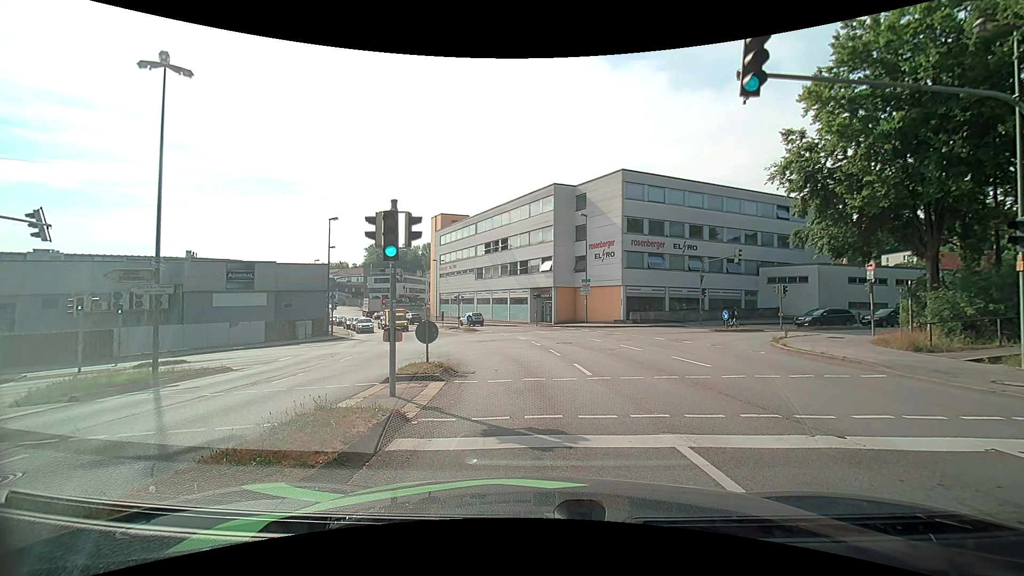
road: tertiary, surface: asphalt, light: Day
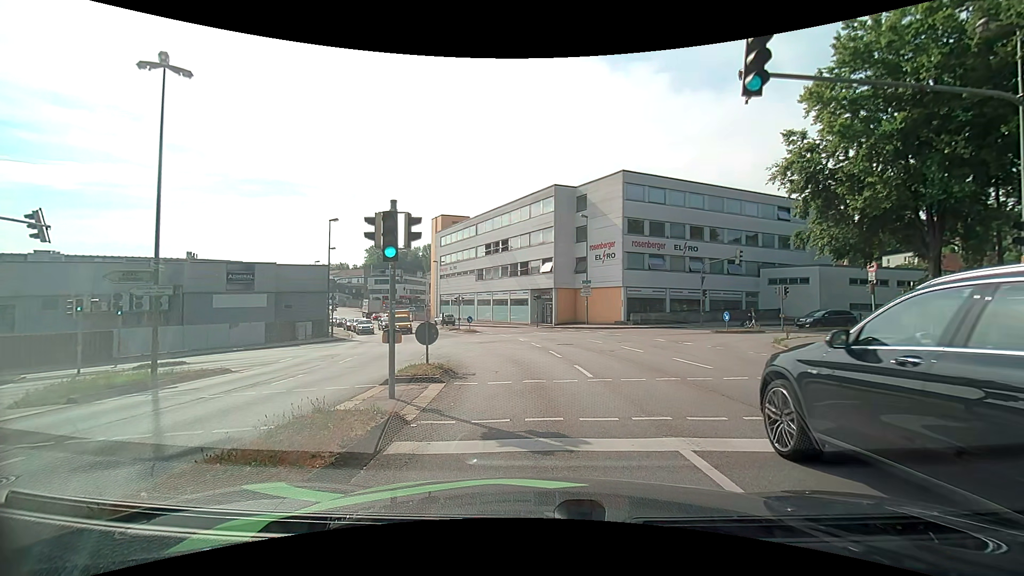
(0.0, 0.0) m; 0°
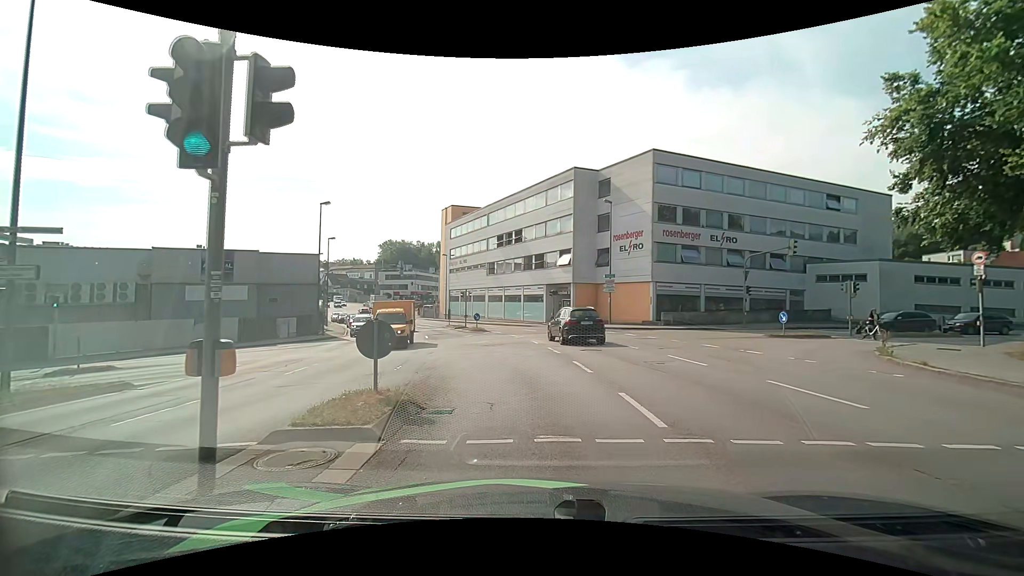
(-0.3, +5.4) m; -4°
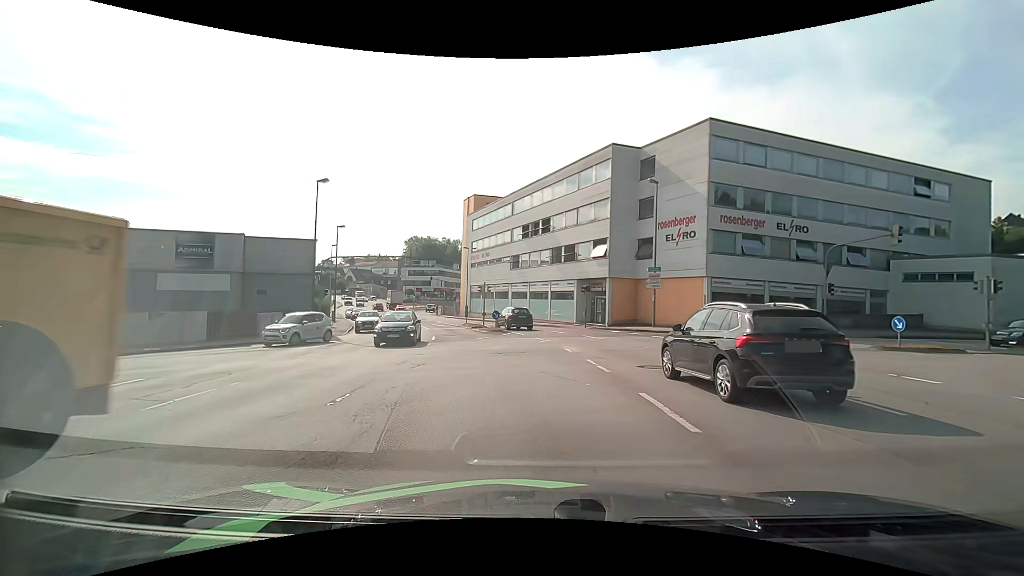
(-0.1, +6.0) m; -3°
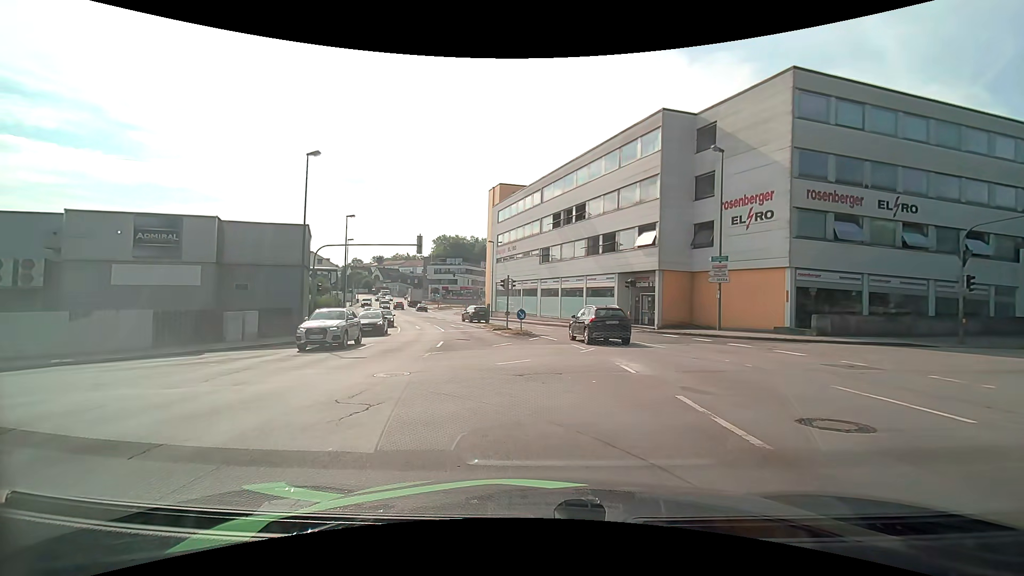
(-0.1, +6.2) m; -3°
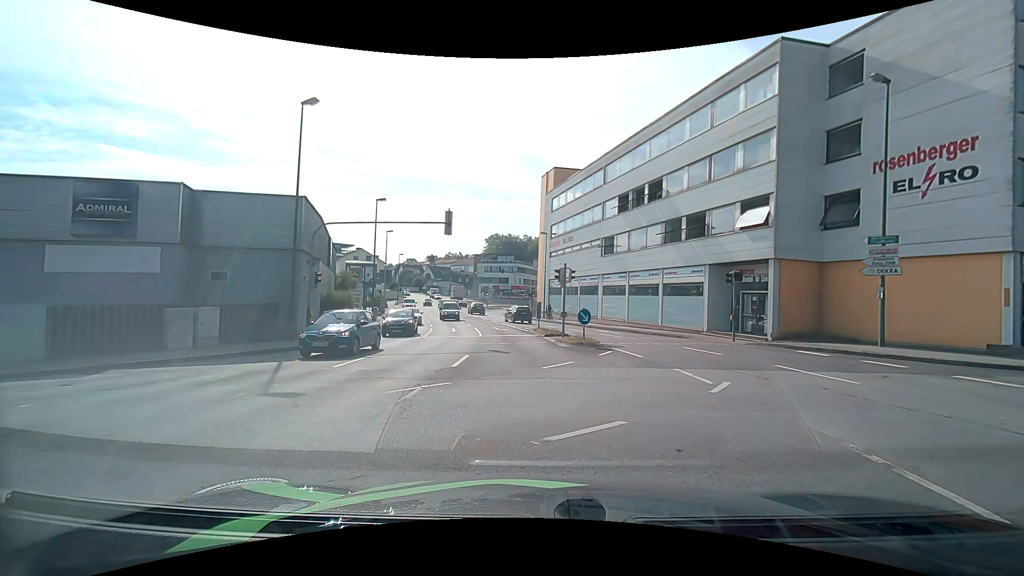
(-0.4, +7.4) m; -8°
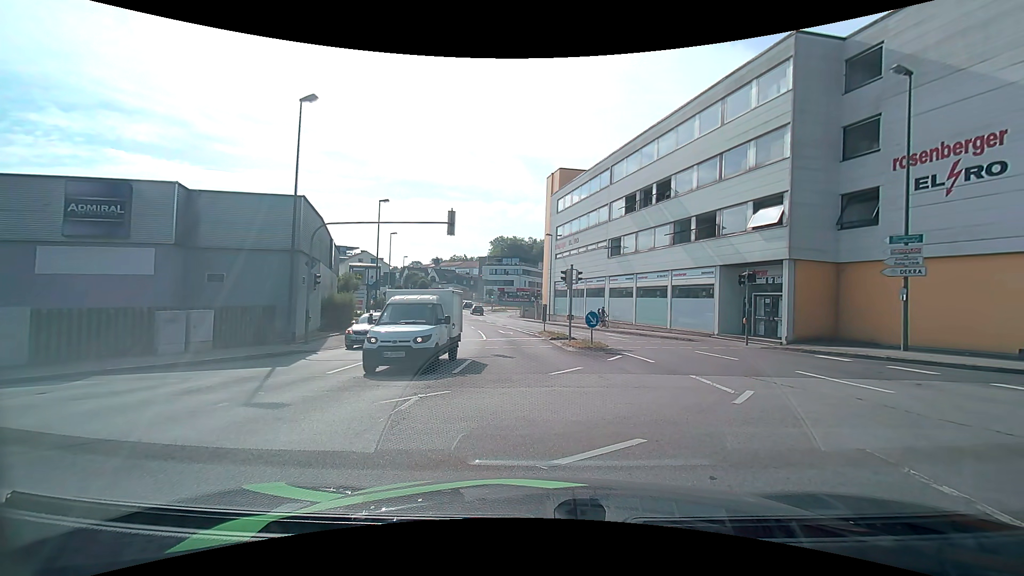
(0.0, +0.8) m; 0°
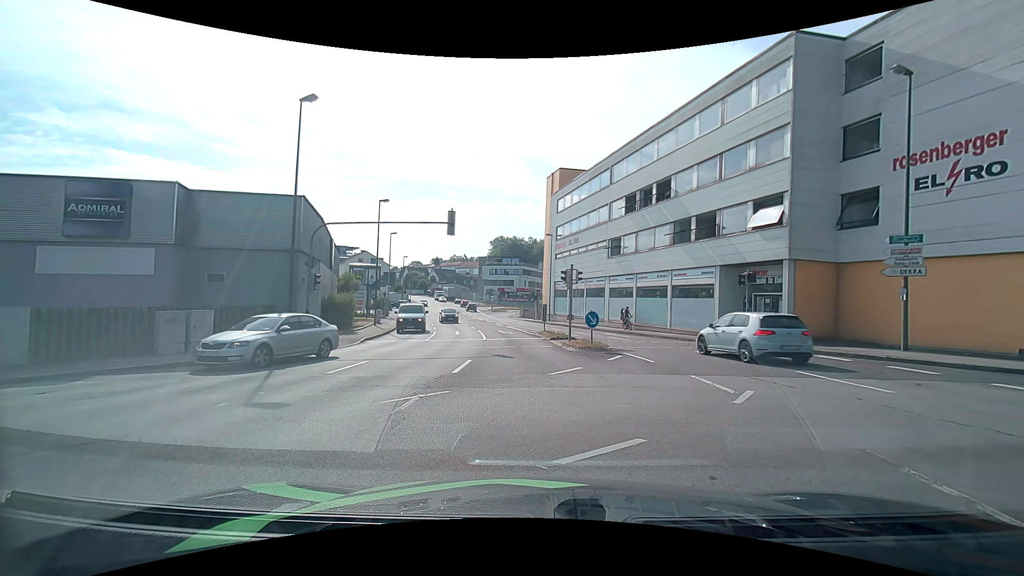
(0.0, 0.0) m; 0°
(-6, +7) (-15, +6) (-25, +4) (-35, +1) (-44, -2) (-54, -4) (-64, -7) (-73, -10) (-83, -13) (-92, -15) m
